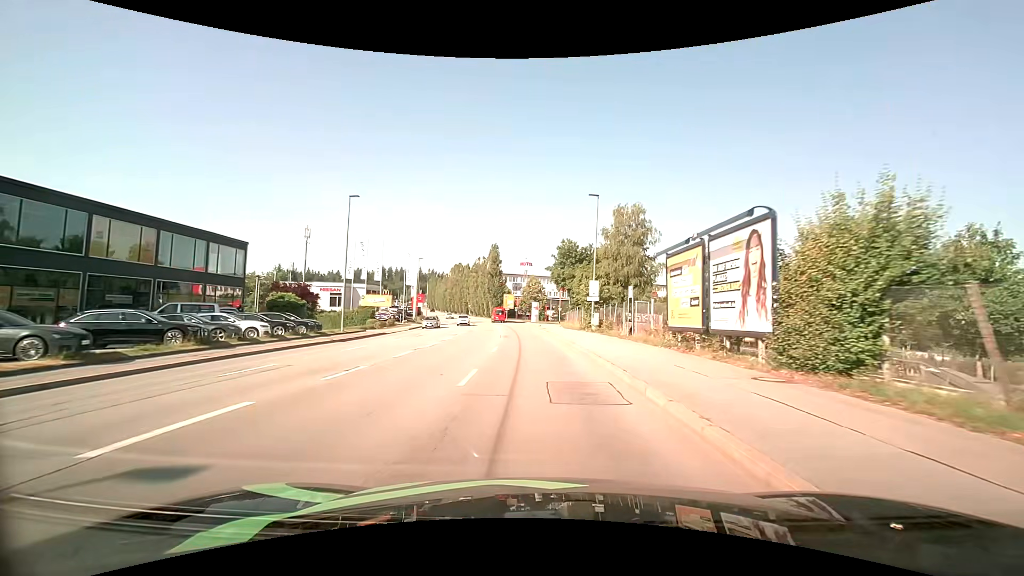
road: tertiary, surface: asphalt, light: Day
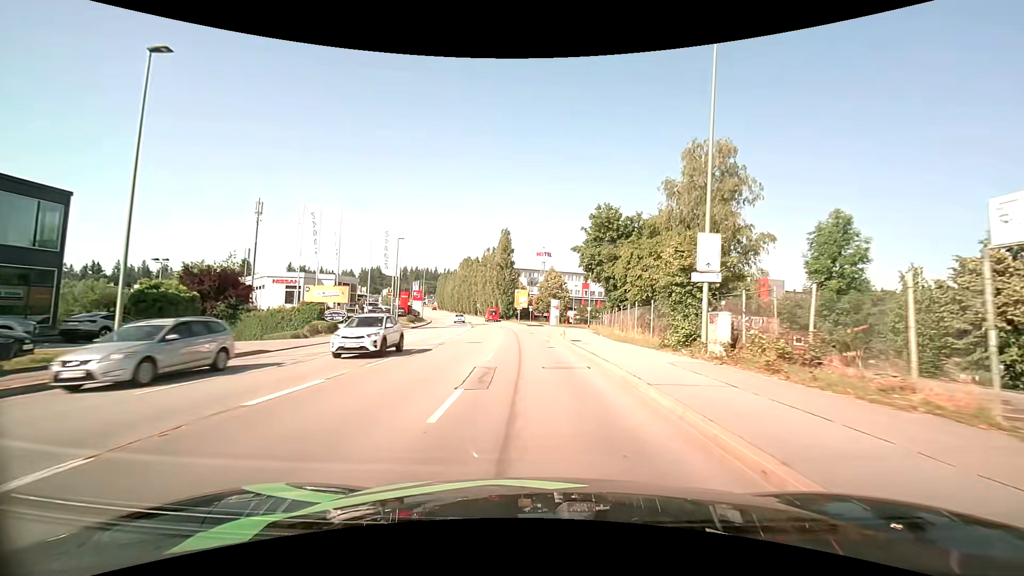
(-0.4, +21.4) m; -2°
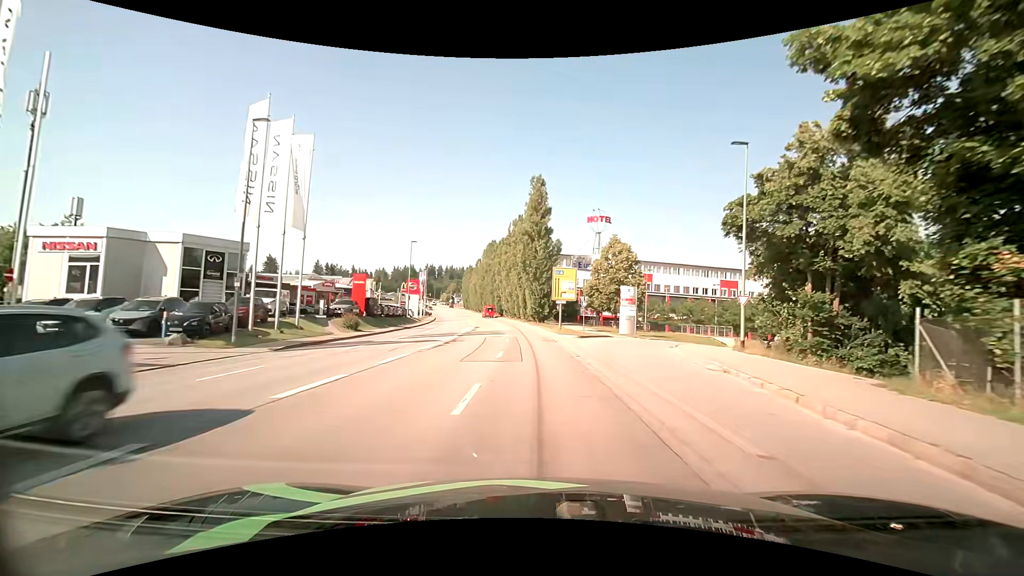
(-1.3, +36.5) m; -4°
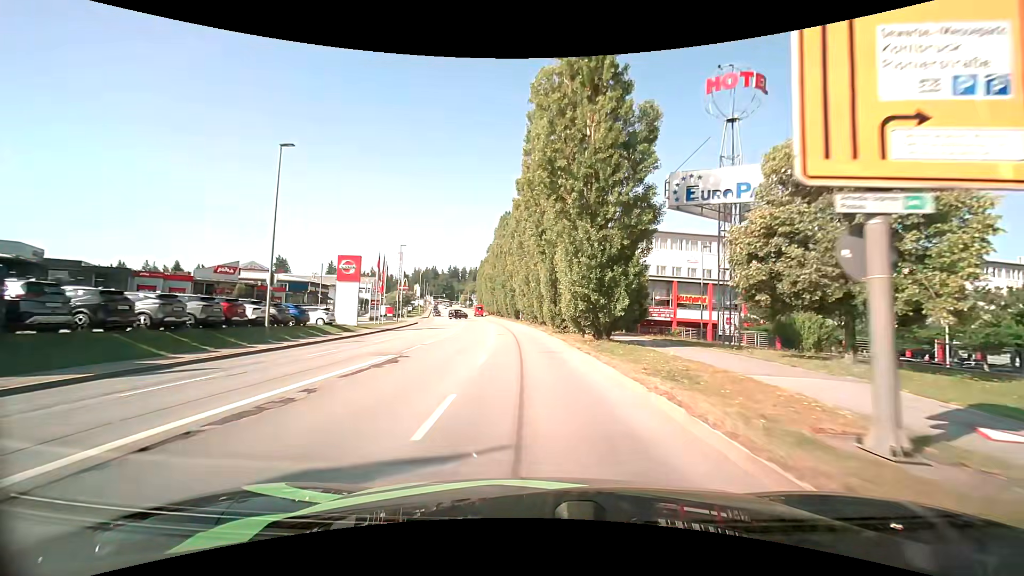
(-0.8, +37.5) m; -3°
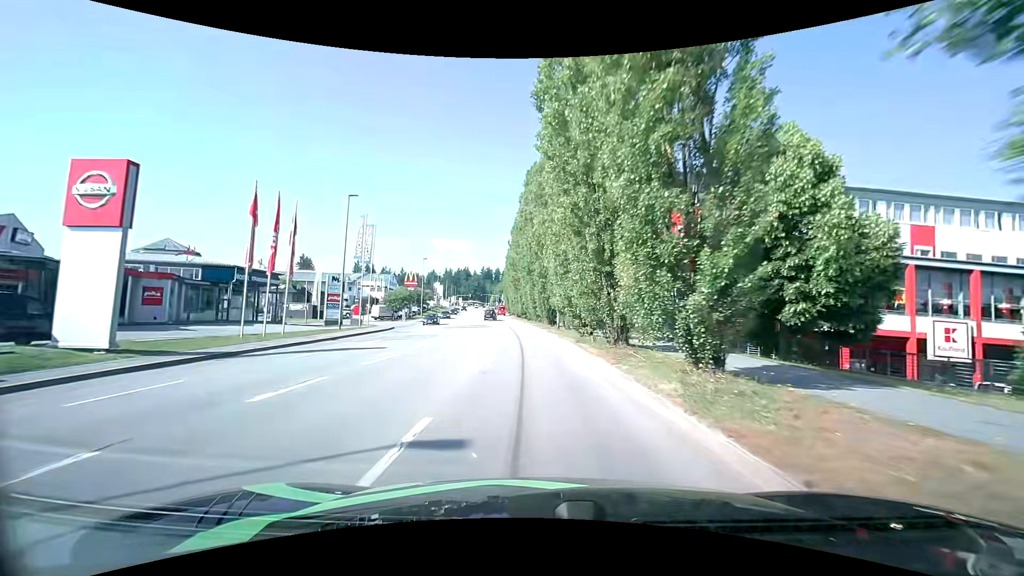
(-1.0, +29.1) m; -4°
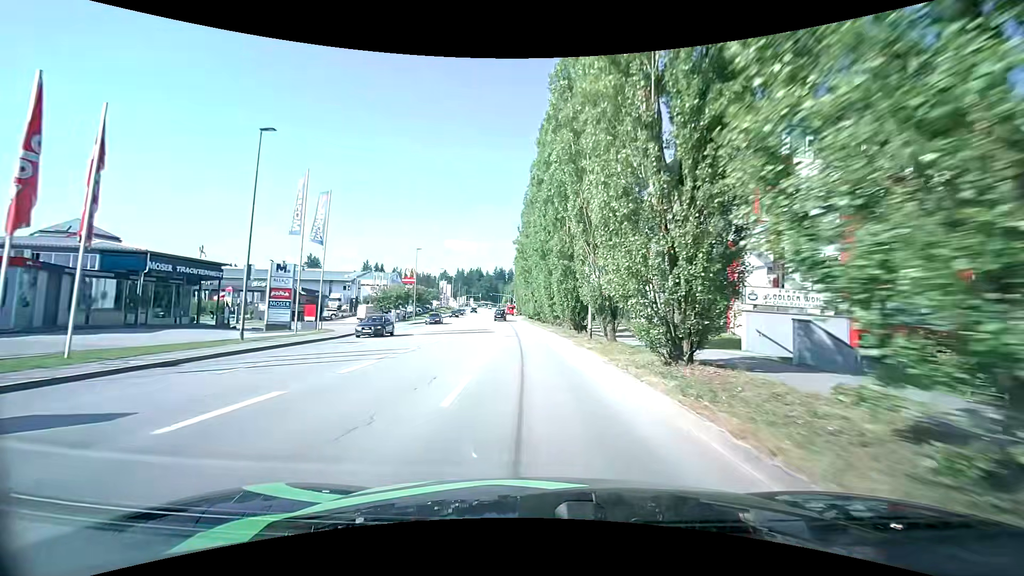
(-0.2, +14.3) m; -1°
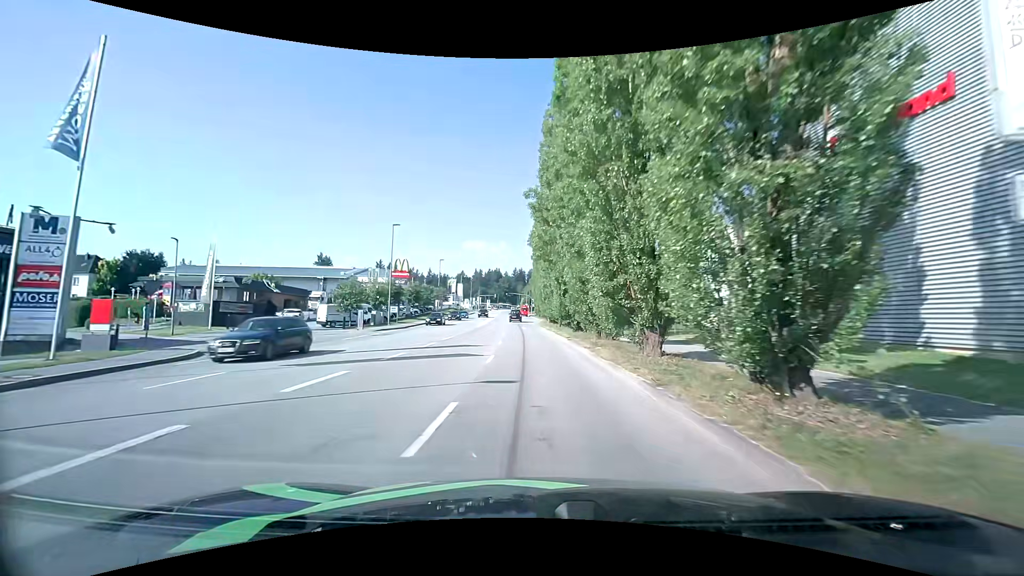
(-0.6, +21.0) m; -4°
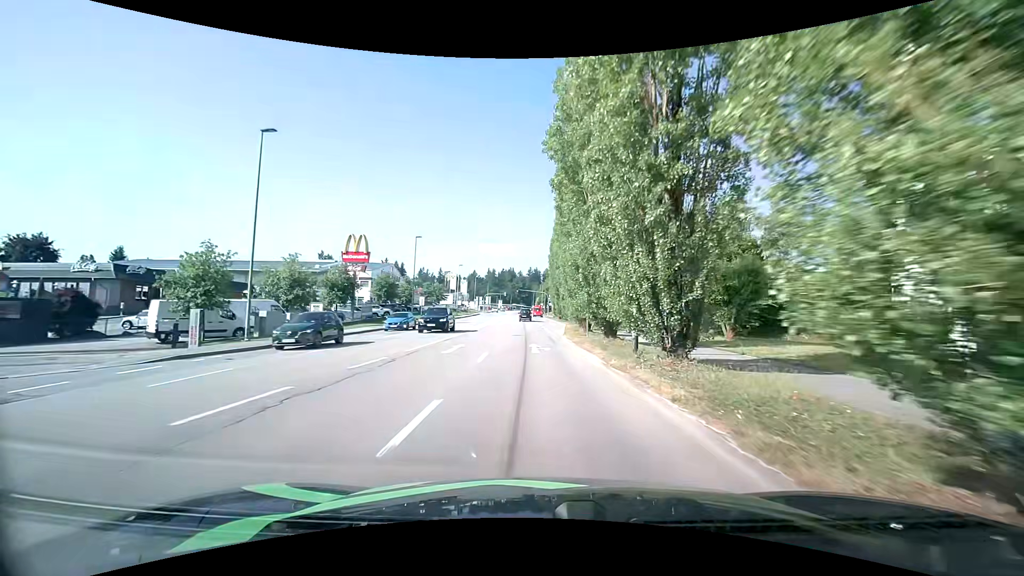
(-0.2, +27.0) m; -2°
(0, +10) (0, +20) (0, +30) (+1, +40) (+1, +50) (+2, +60) (+2, +70) (+2, +80) (+2, +90) (+2, +100) m
